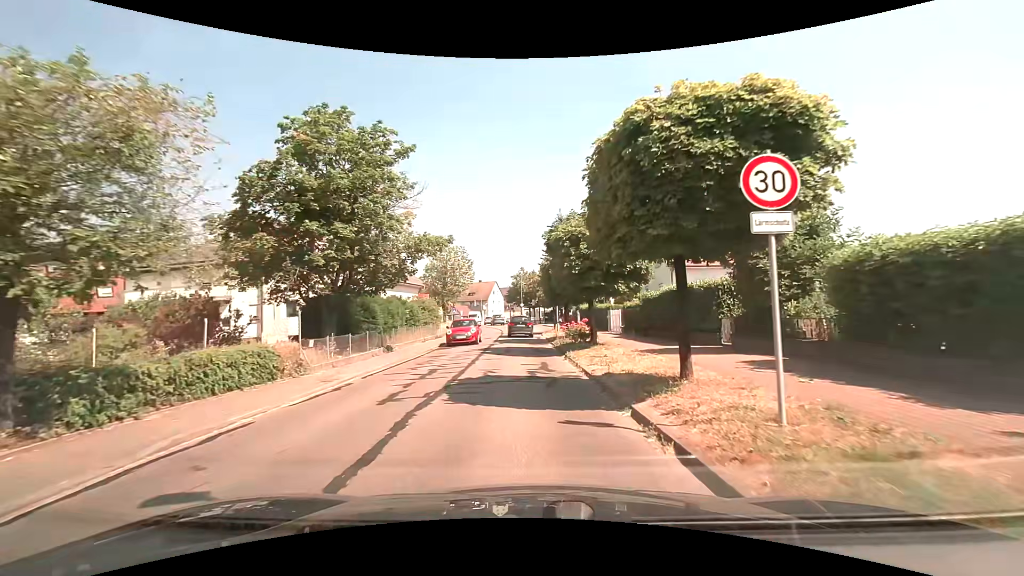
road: secondary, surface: asphalt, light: Day
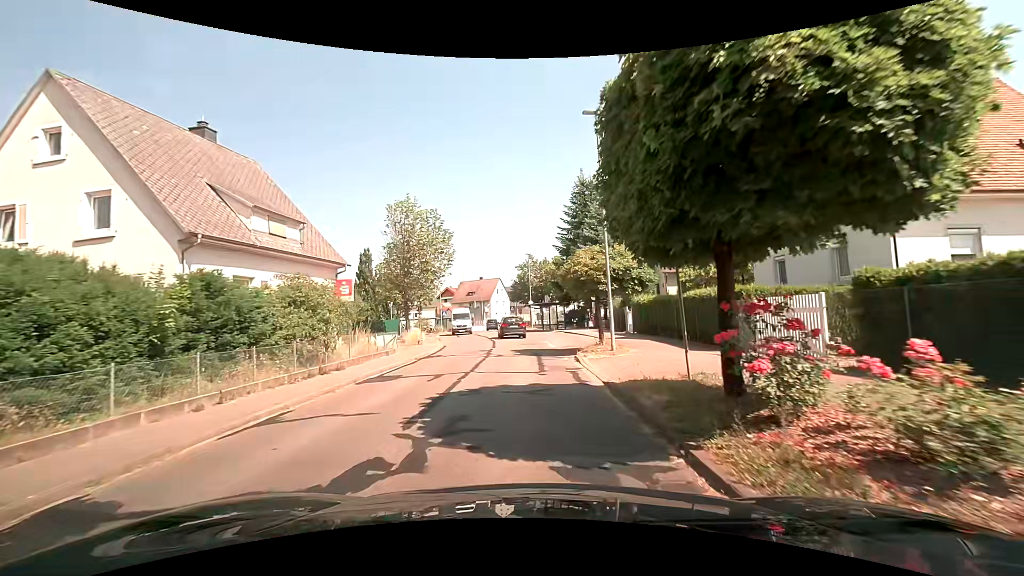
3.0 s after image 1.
(-0.2, +21.7) m; -1°
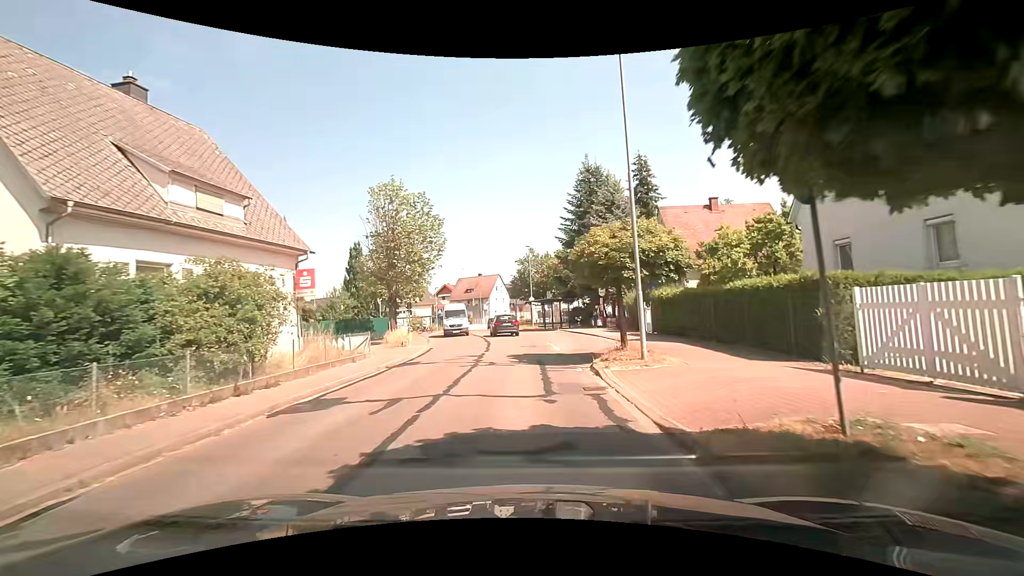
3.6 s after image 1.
(0.0, +4.3) m; -1°
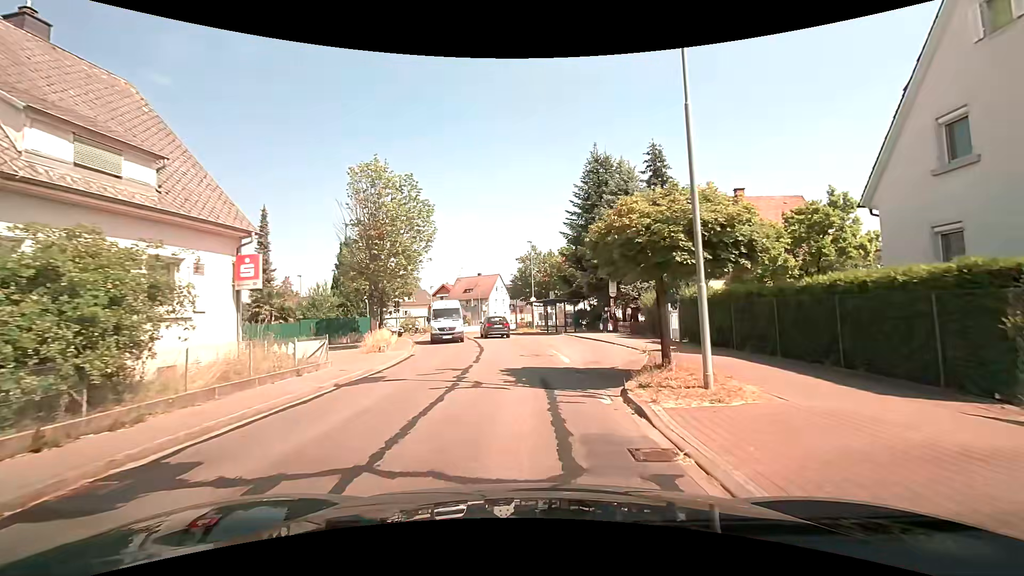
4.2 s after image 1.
(0.0, +4.3) m; 0°
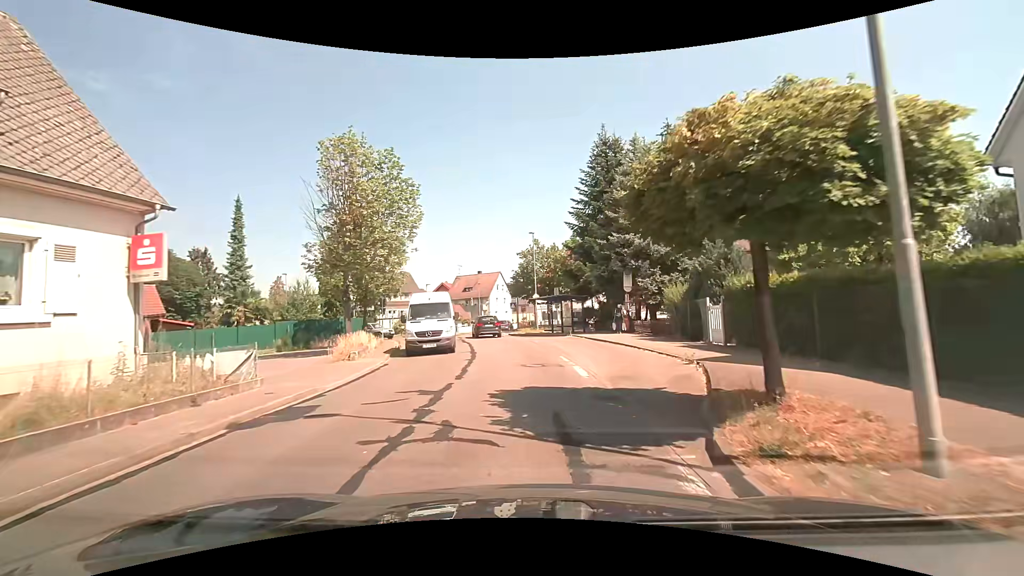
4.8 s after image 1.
(0.0, +4.3) m; 0°
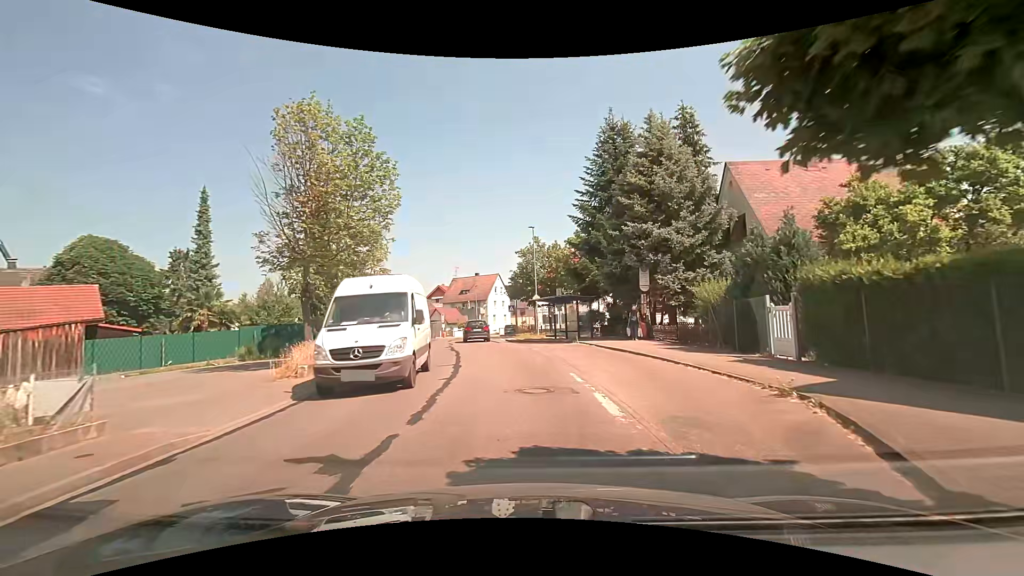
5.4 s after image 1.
(0.0, +4.3) m; -1°
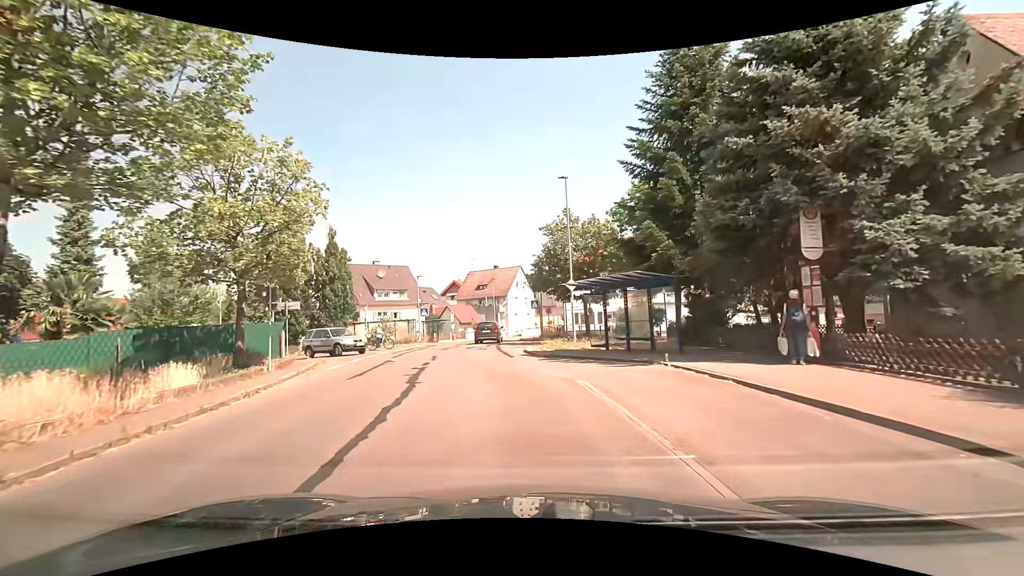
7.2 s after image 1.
(+0.1, +12.7) m; -2°
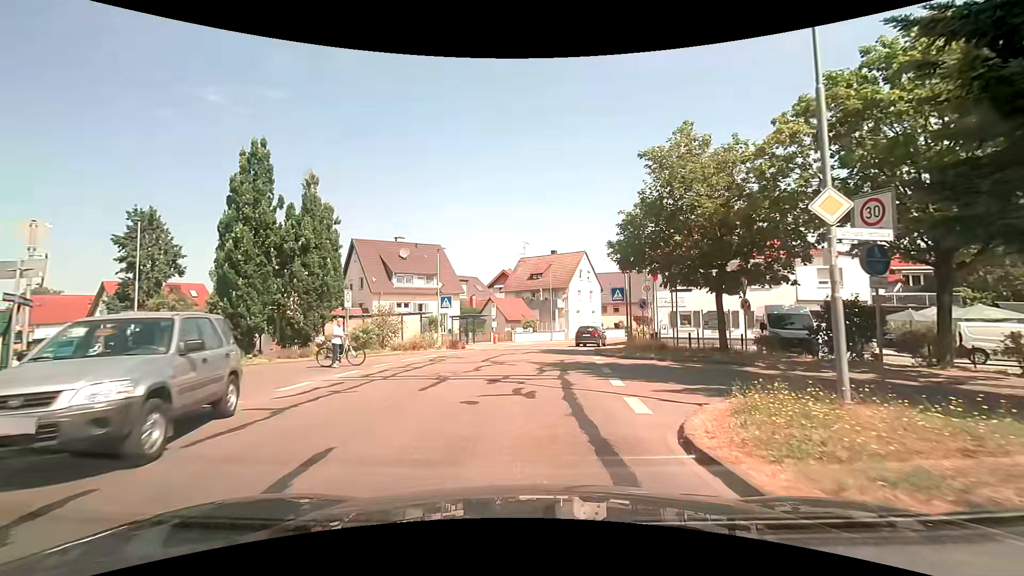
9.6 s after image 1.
(-1.0, +16.2) m; -7°
(0, +10) (0, +20) (+2, +30) (+5, +39) (+8, +49) (+13, +58) (+18, +66) (+23, +75) (+27, +84) (+31, +93) m
